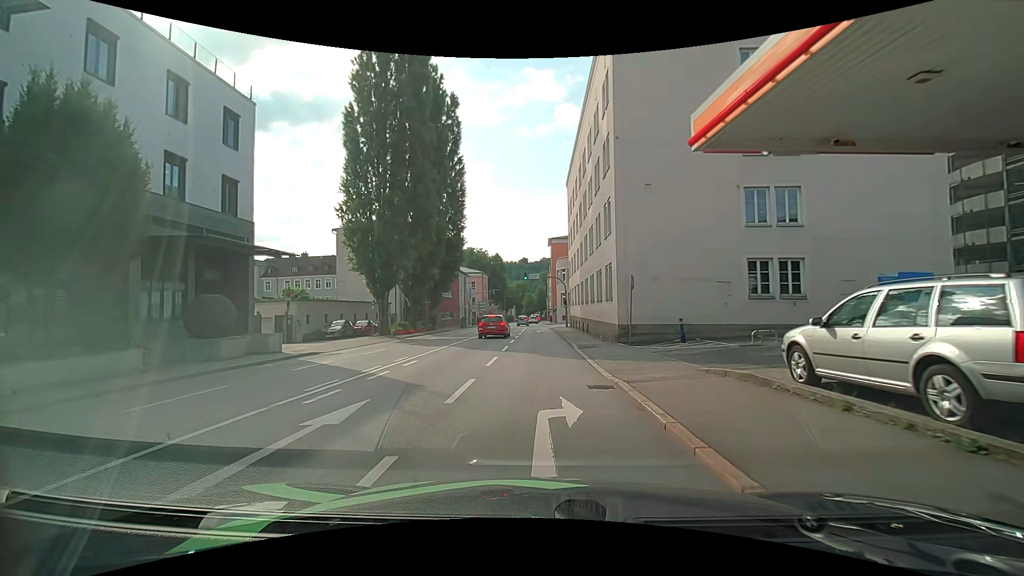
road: primary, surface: asphalt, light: Day
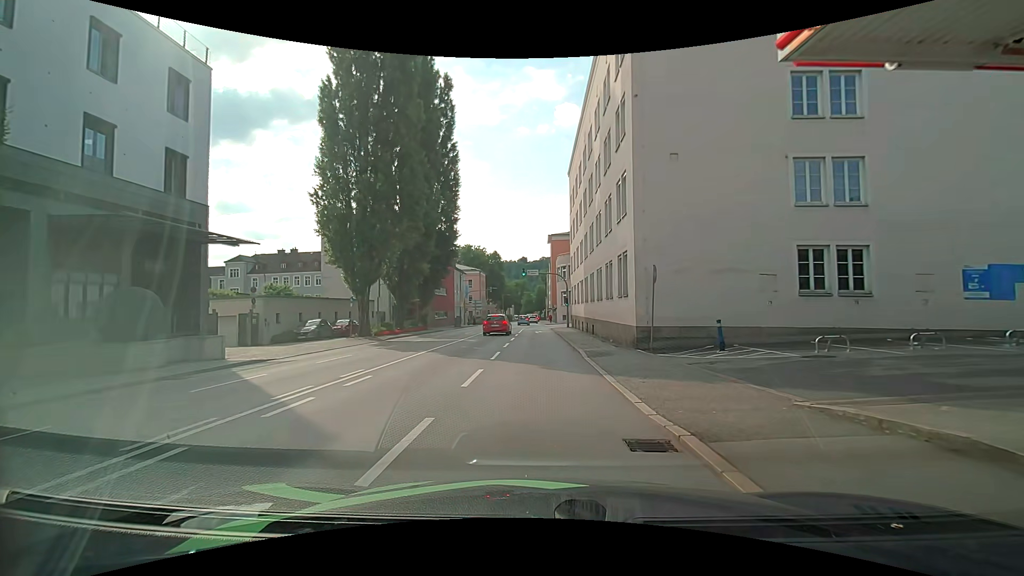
(0.0, +4.2) m; -1°
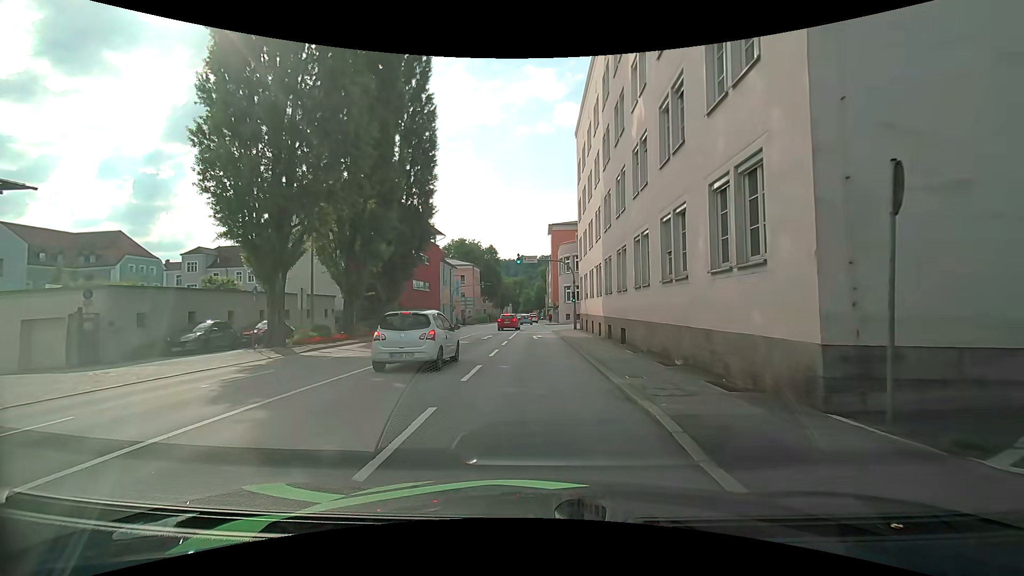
(0.0, +11.4) m; 0°
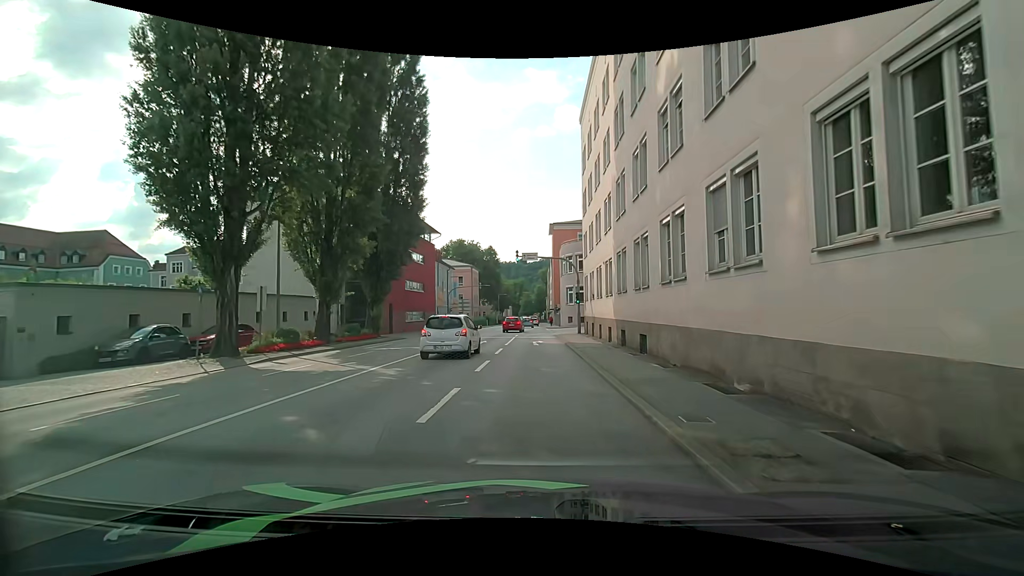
(0.0, +3.7) m; 0°
